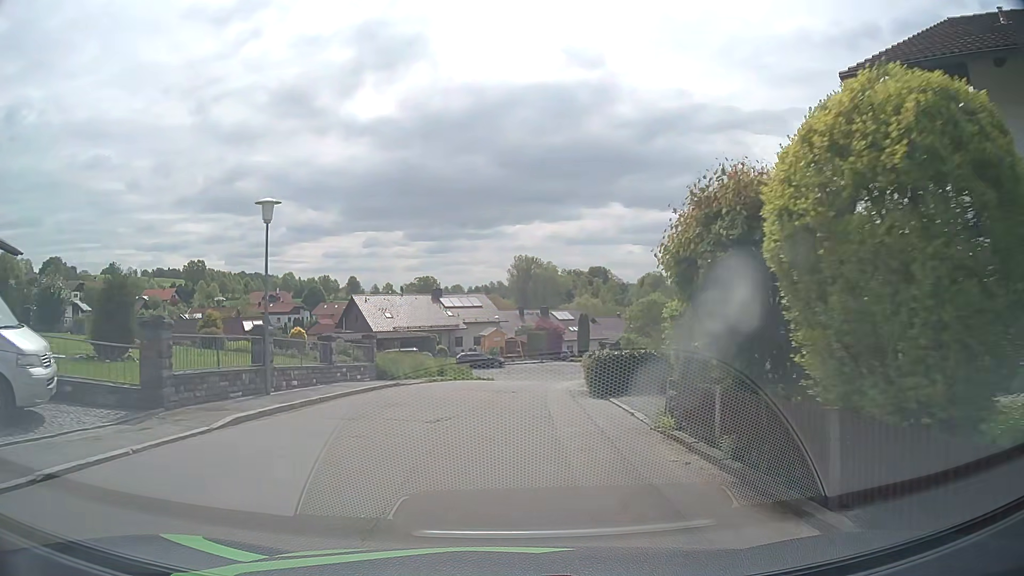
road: residential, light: Day
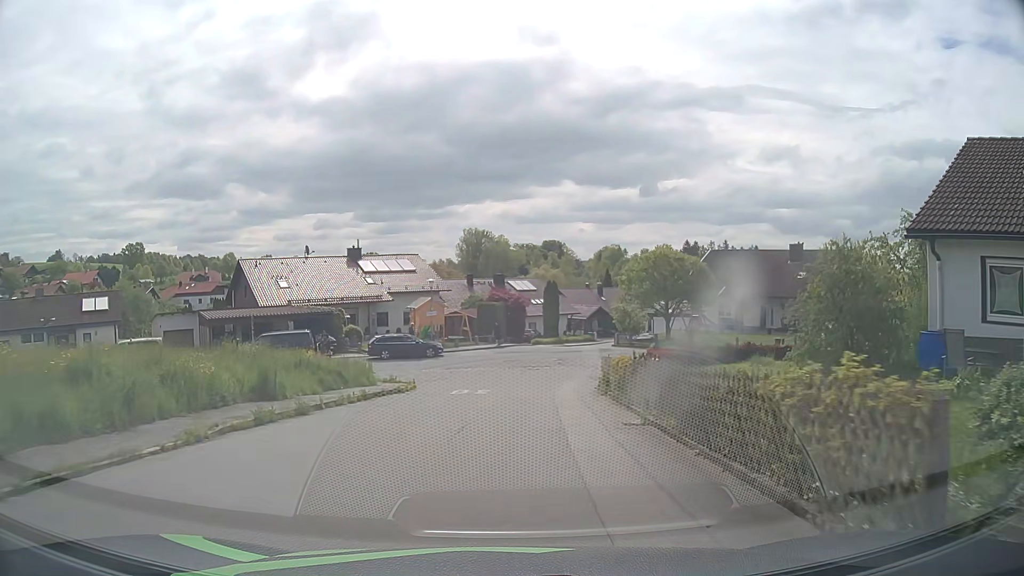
(+0.6, +22.3) m; +5°
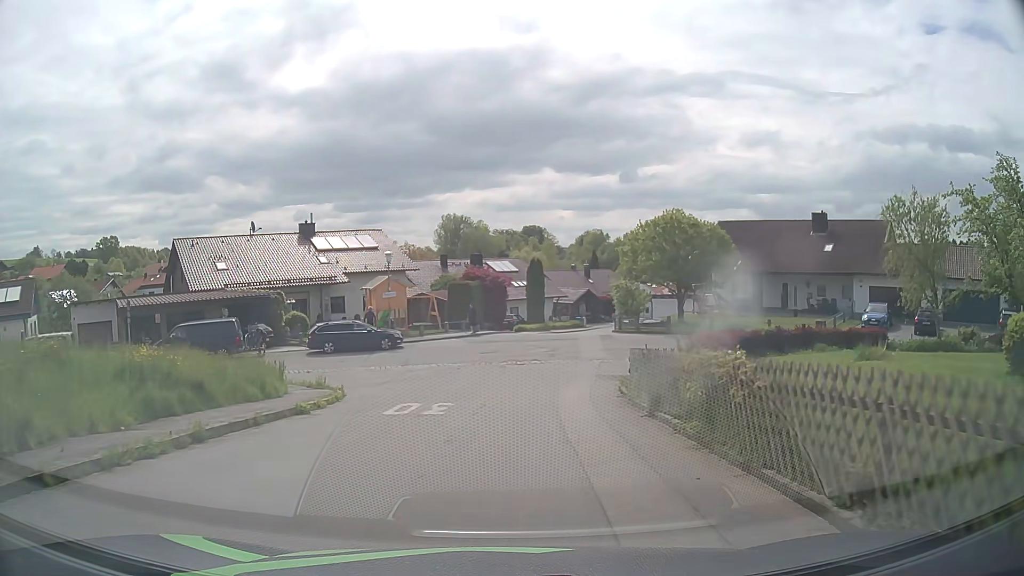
(0.0, +8.8) m; +1°
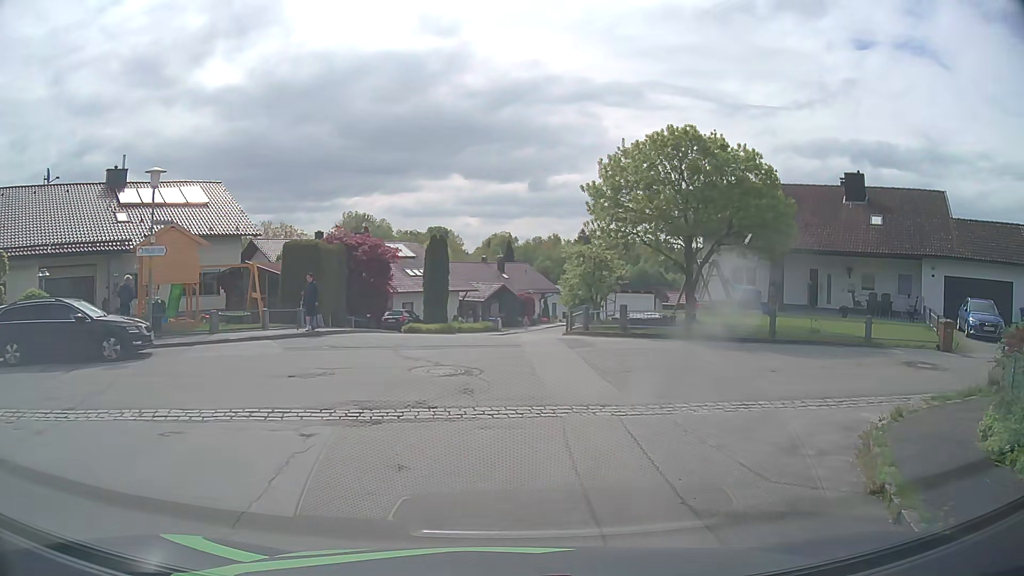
(+0.6, +17.5) m; +8°
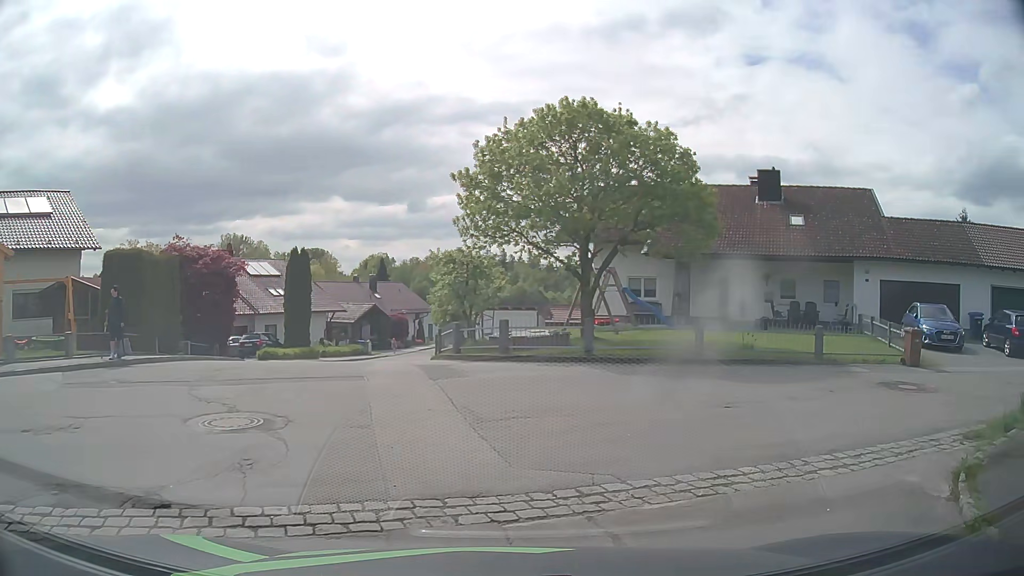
(+0.3, +4.2) m; +10°
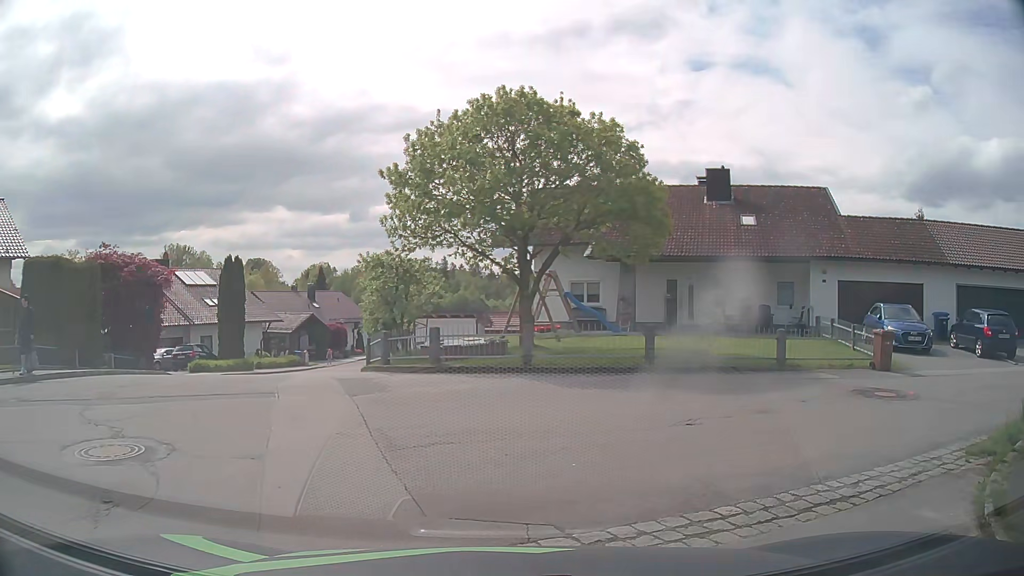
(+0.1, +1.3) m; +6°
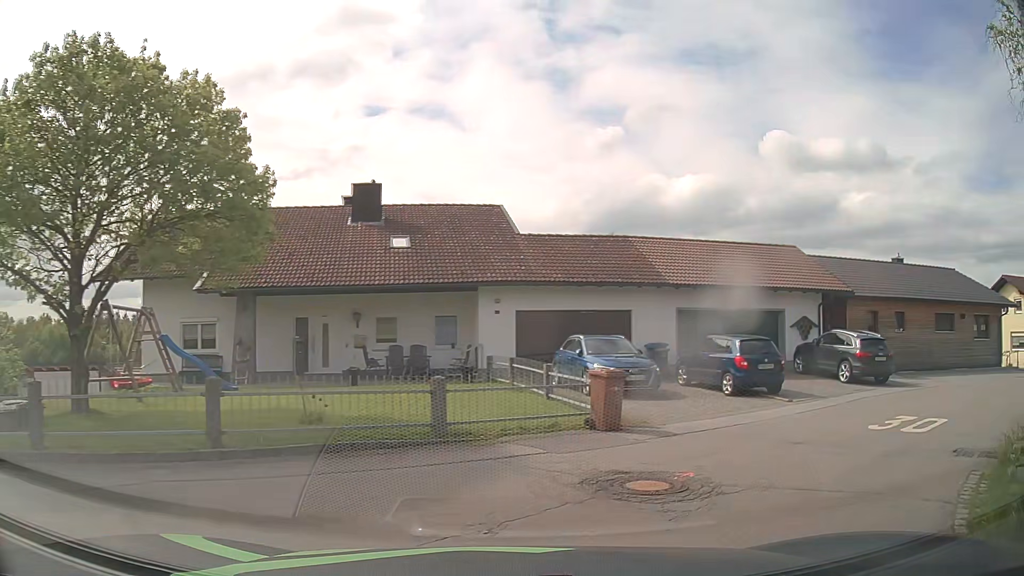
(+1.3, +5.7) m; +27°
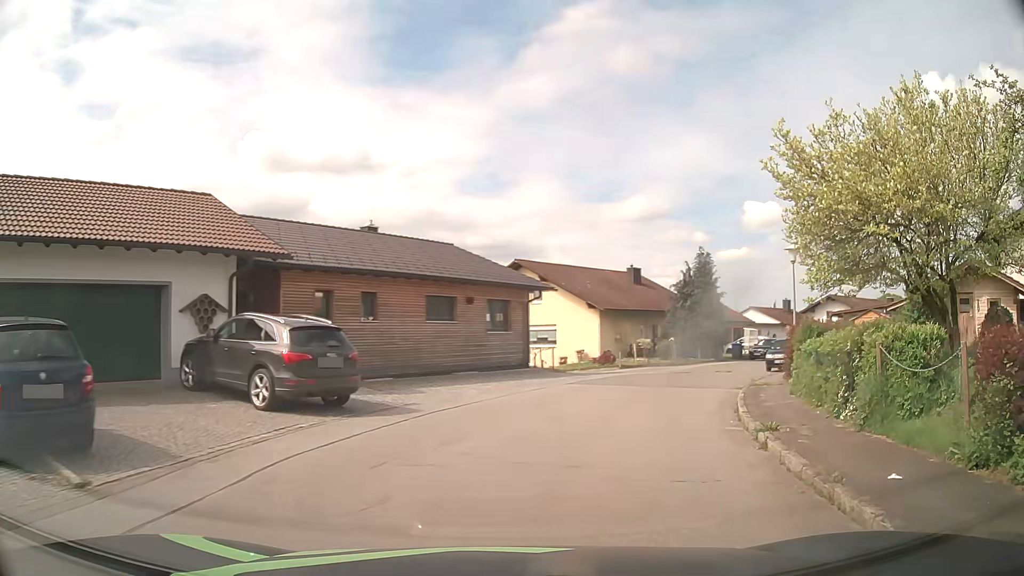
(+4.5, +9.5) m; +46°
